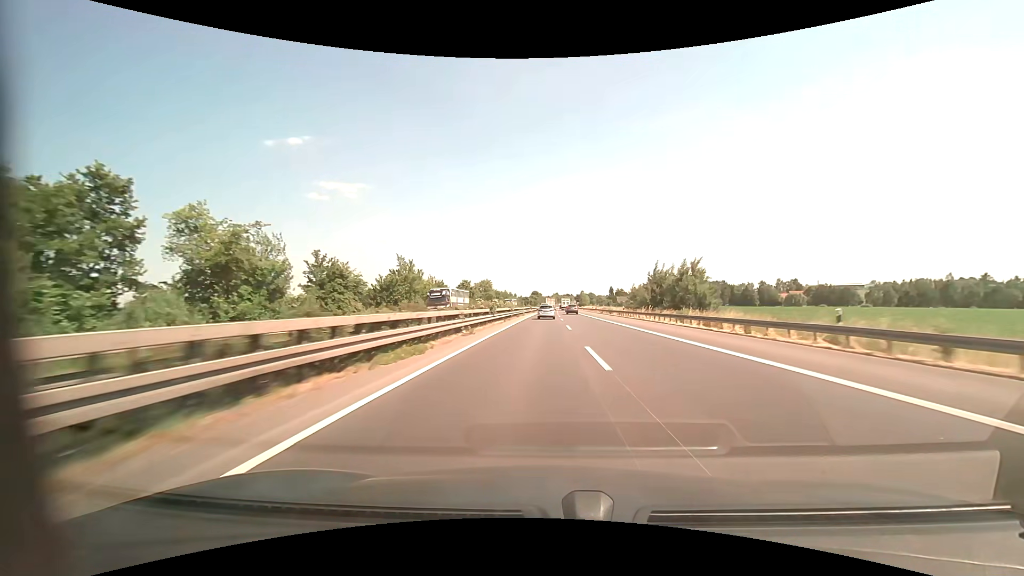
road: motorway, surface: asphalt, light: Day
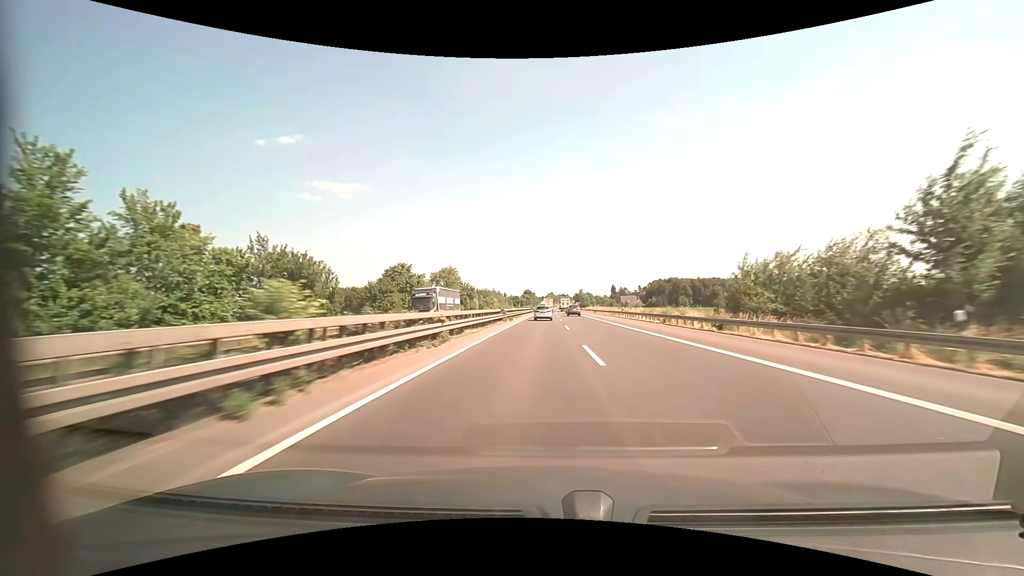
(+0.5, +53.1) m; +1°
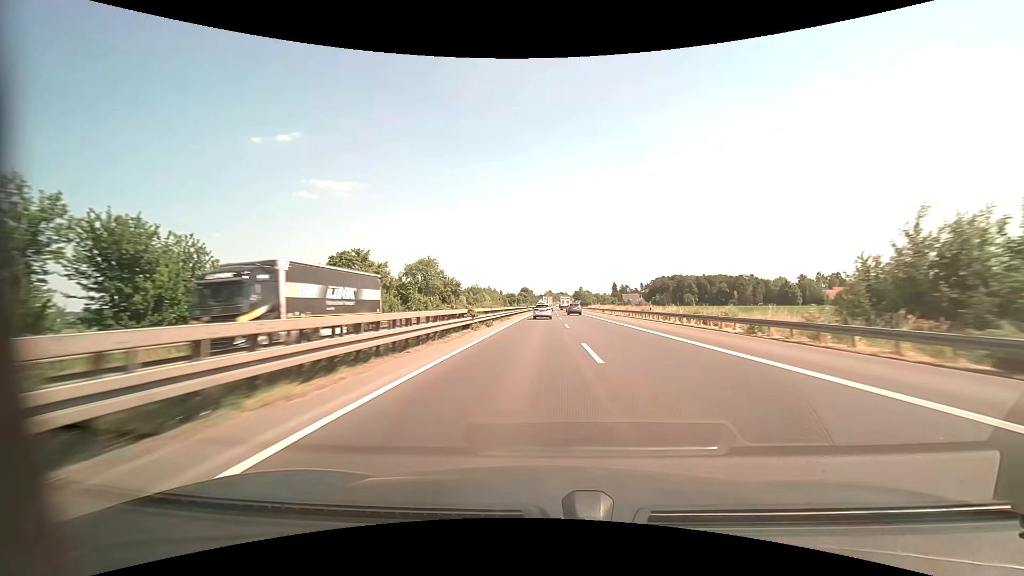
(0.0, +17.7) m; 0°
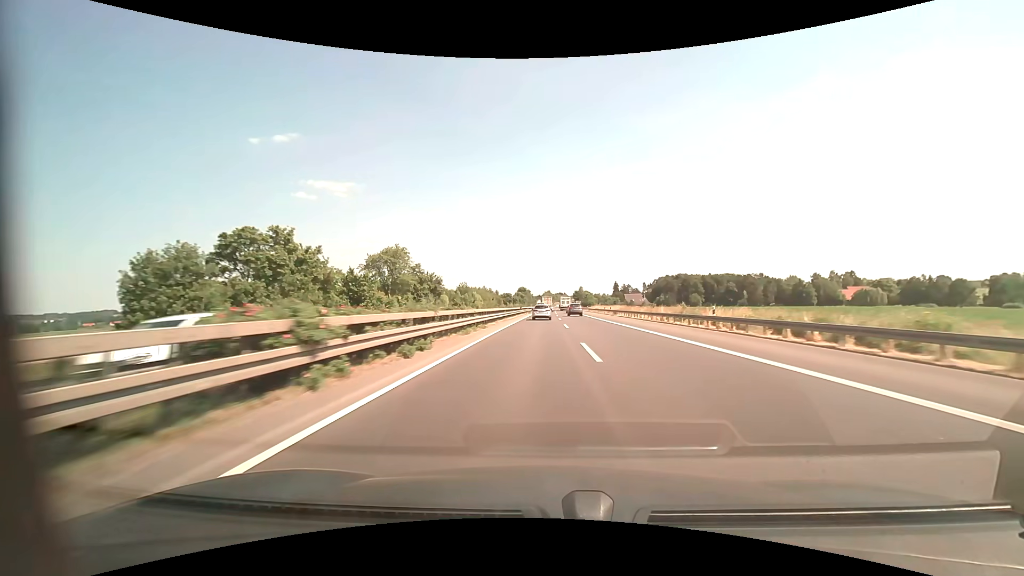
(0.0, +17.7) m; 0°
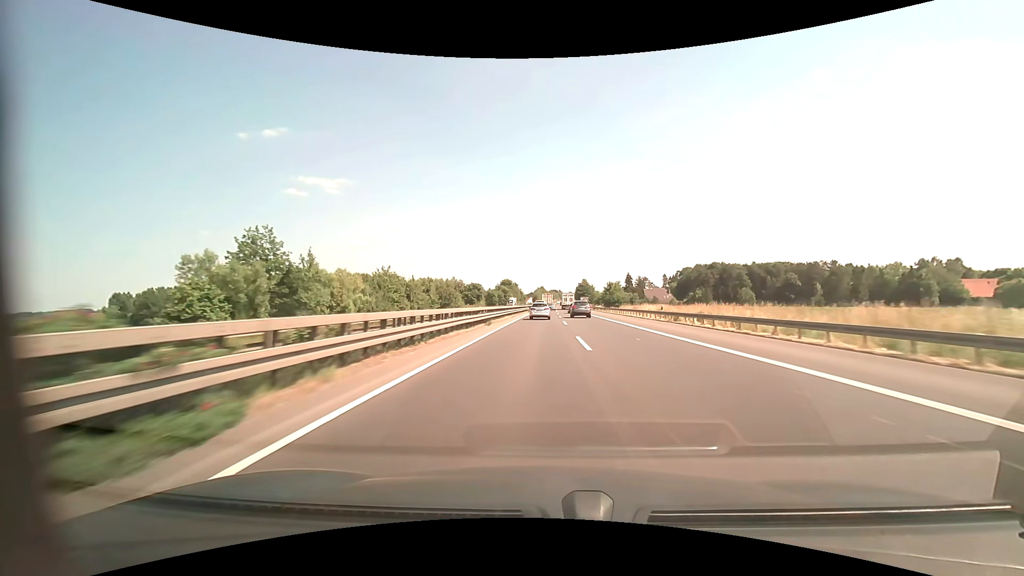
(+0.4, +87.2) m; +1°
(0, +10) (0, +20) (0, +30) (0, +40) (0, +50) (0, +60) (0, +70) (0, +80) (+1, +90) (+1, +100) m
